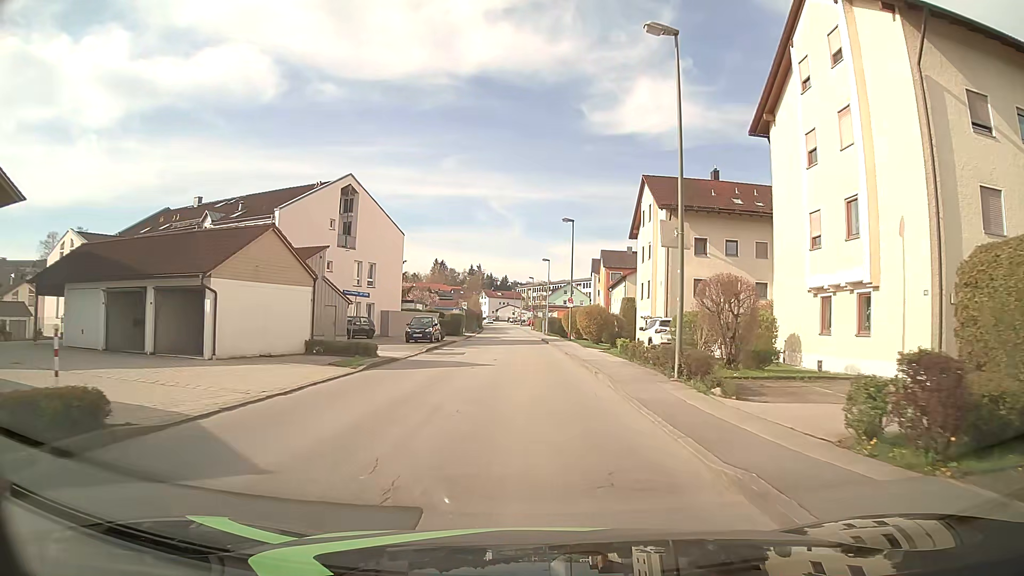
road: unclassified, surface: asphalt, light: Day
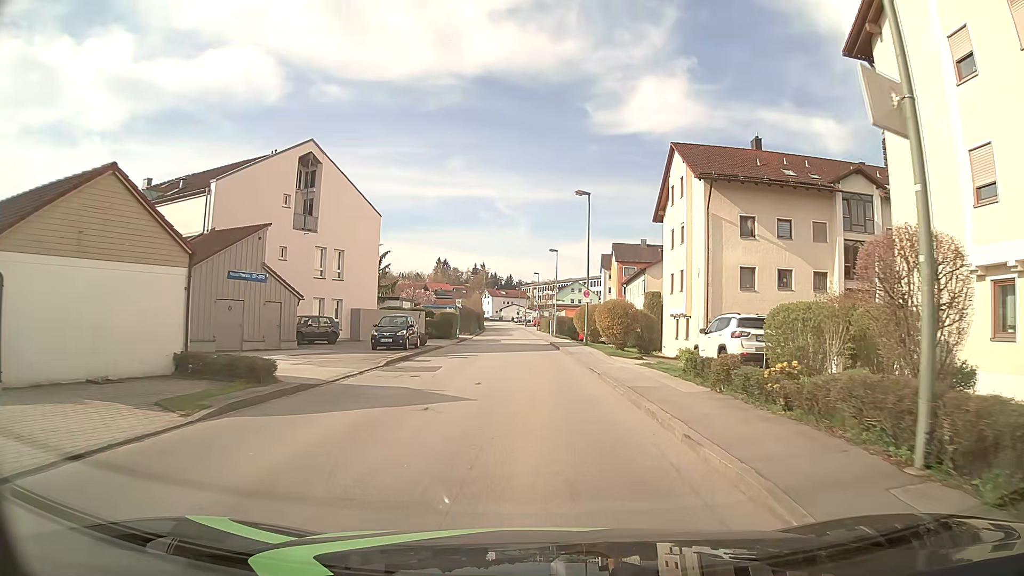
(0.0, +9.5) m; -1°
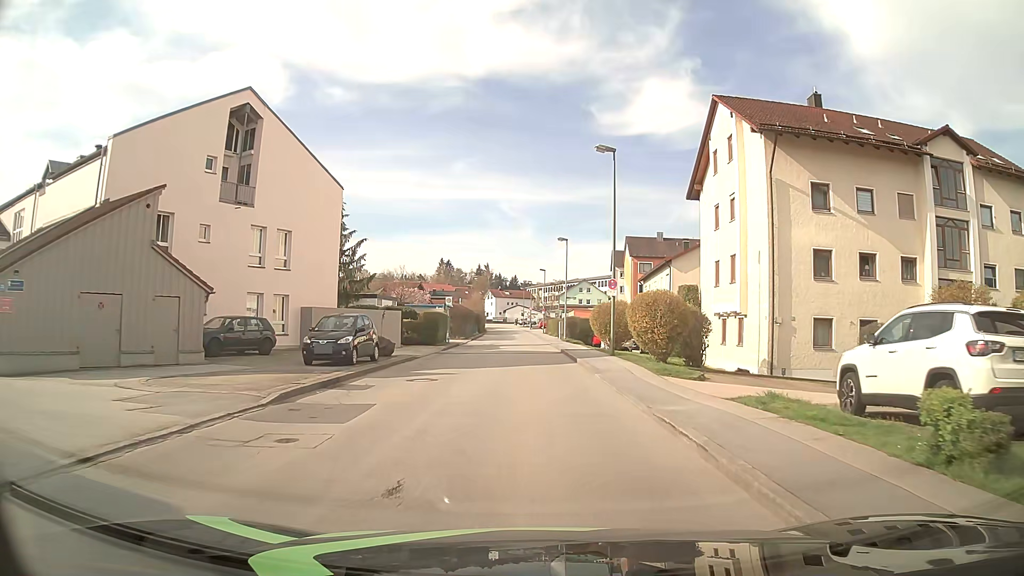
(0.0, +9.6) m; 0°
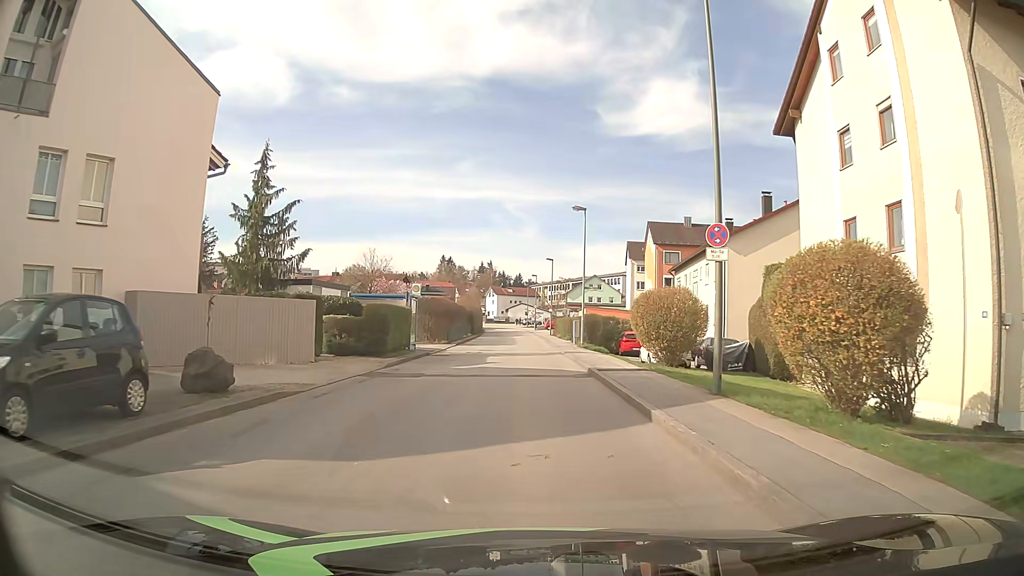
(0.0, +14.4) m; -1°
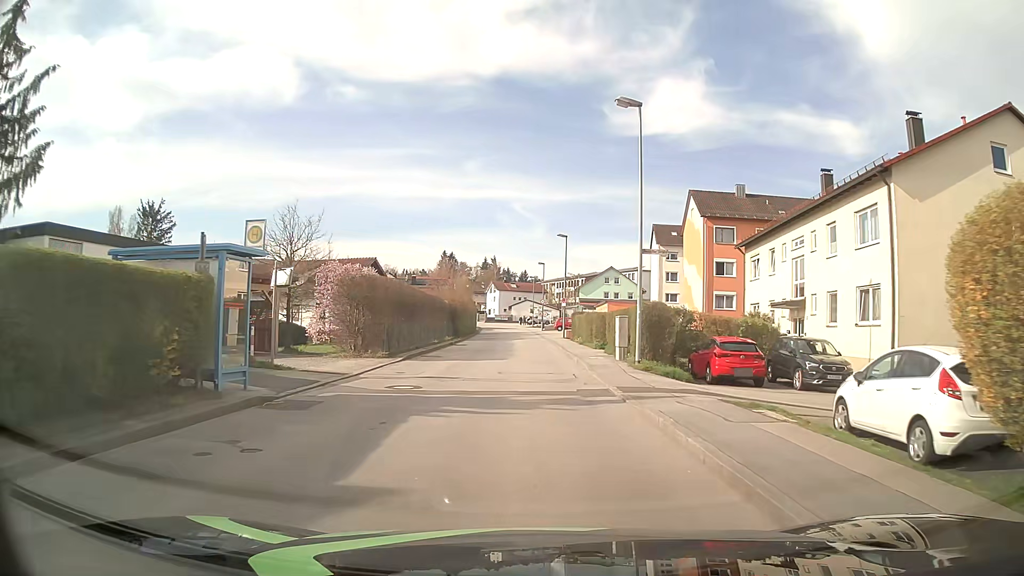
(-0.1, +19.1) m; -1°
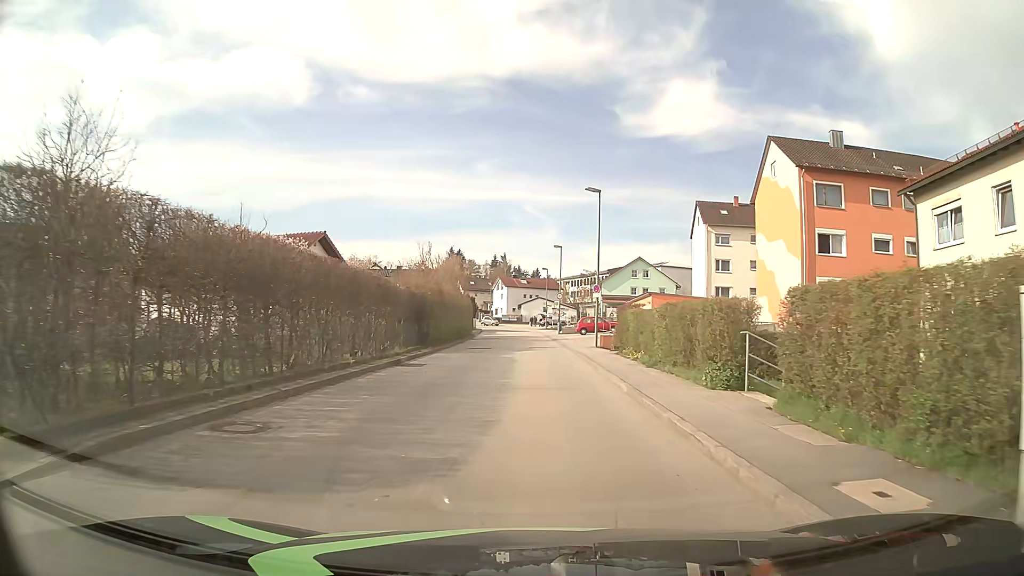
(-0.1, +19.1) m; -1°
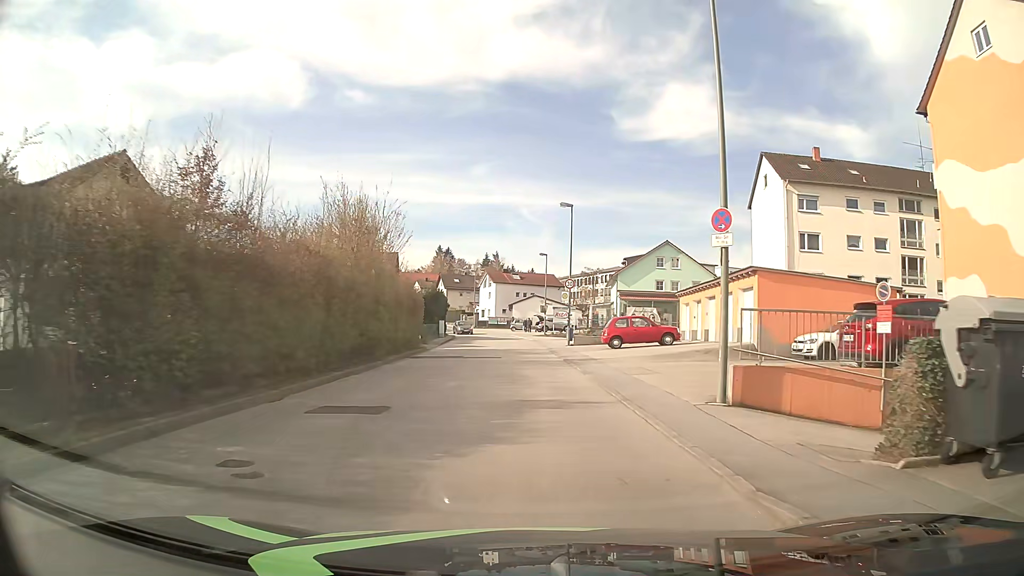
(+0.1, +23.9) m; 0°
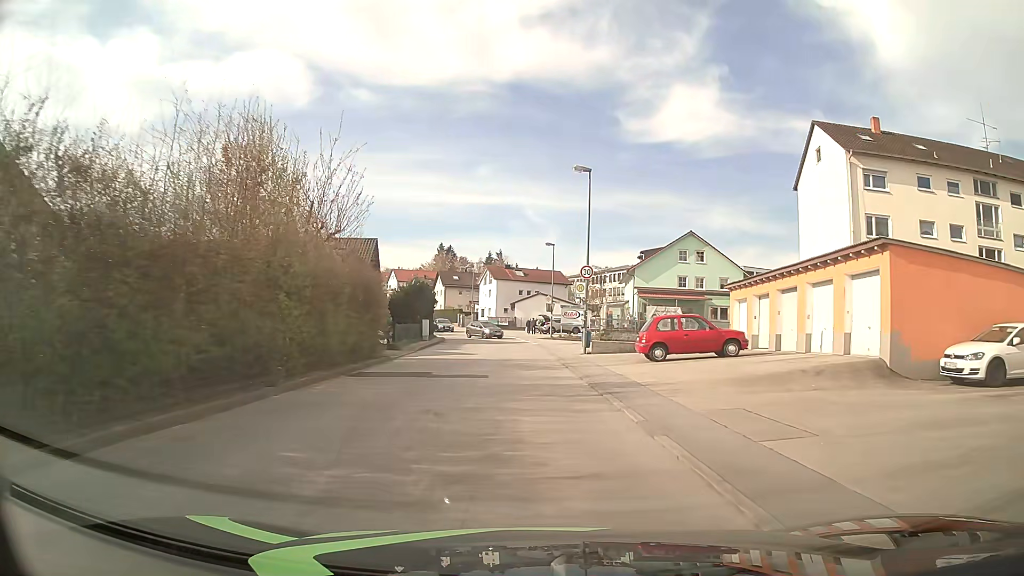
(0.0, +9.5) m; -1°
(0, +10) (0, +20) (-1, +30) (-1, +40) (-2, +50) (-3, +60) (-5, +70) (-8, +79) (-11, +89) (-15, +98) m
